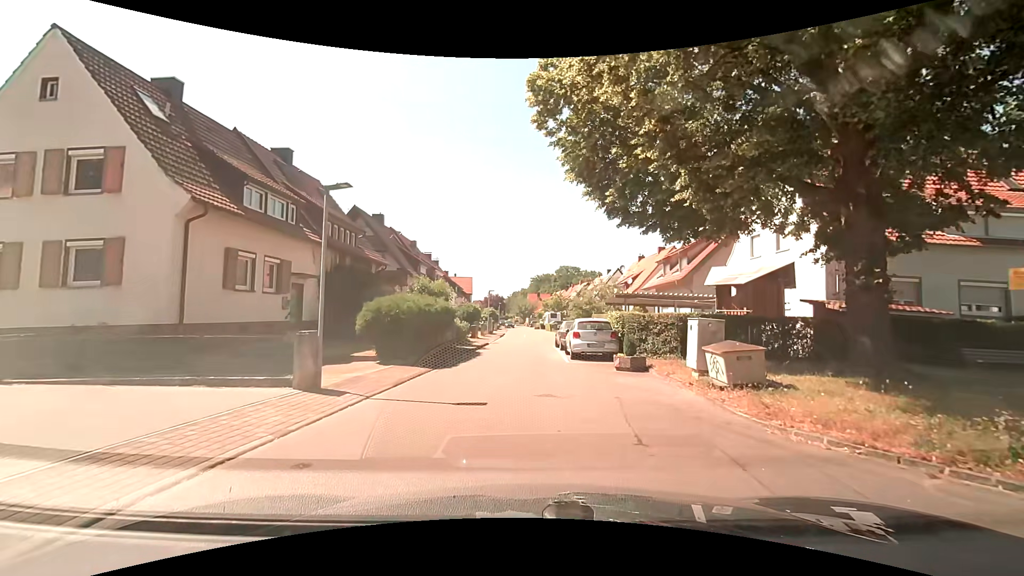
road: tertiary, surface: asphalt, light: Day
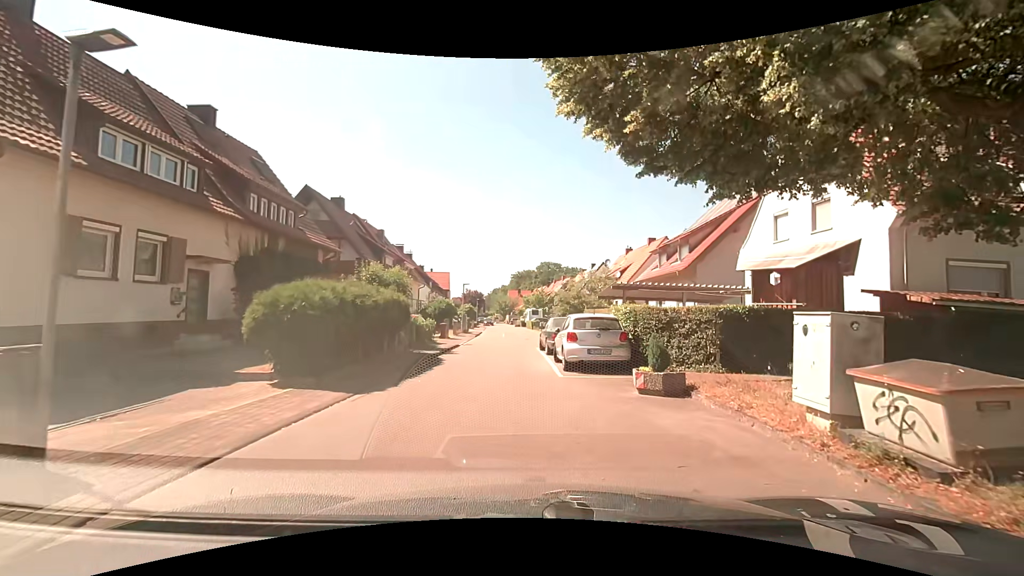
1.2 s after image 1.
(0.0, +5.0) m; +2°
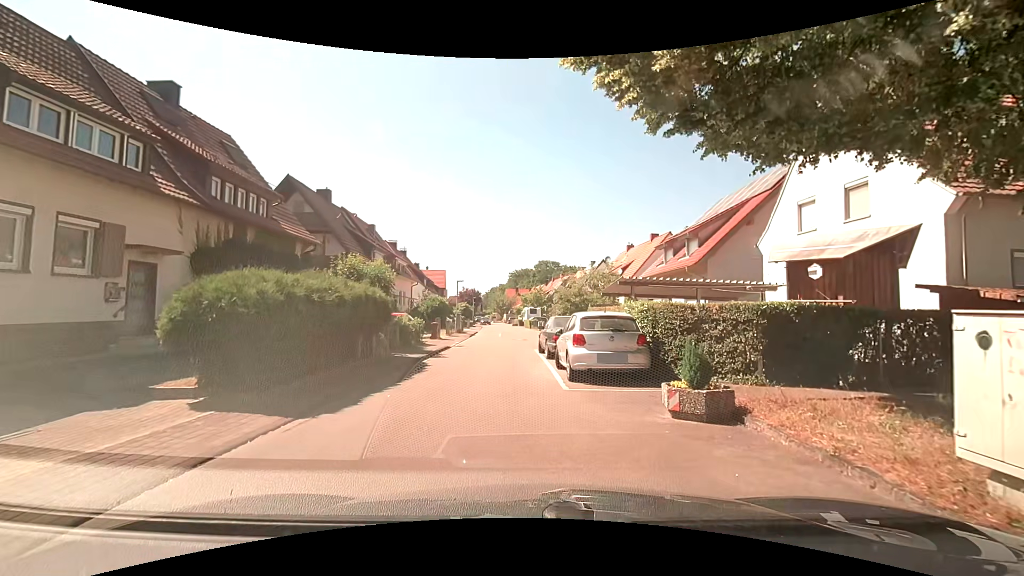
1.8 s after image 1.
(0.0, +2.1) m; 0°
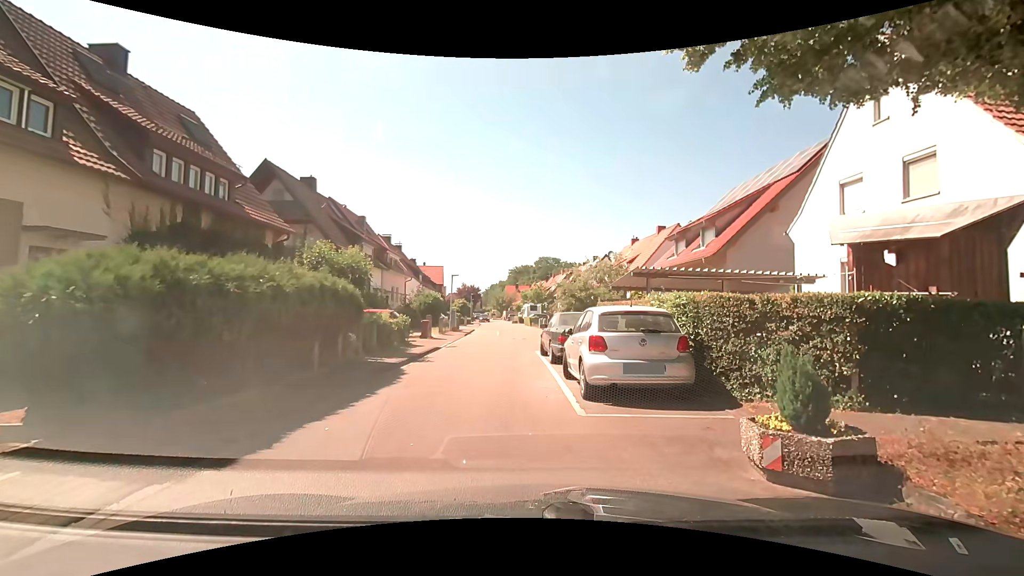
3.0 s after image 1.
(0.0, +2.5) m; +1°
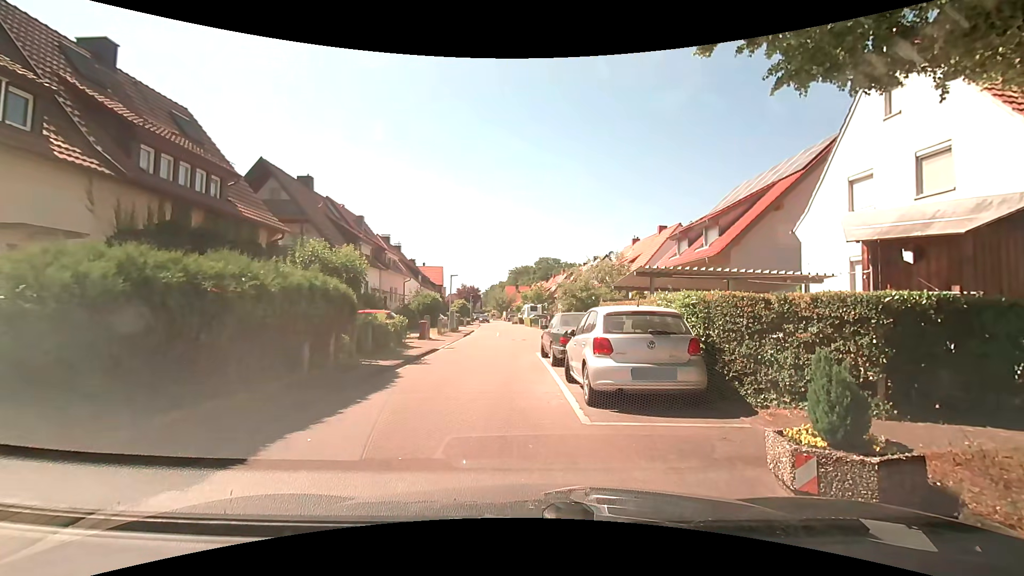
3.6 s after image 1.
(0.0, +0.4) m; 0°
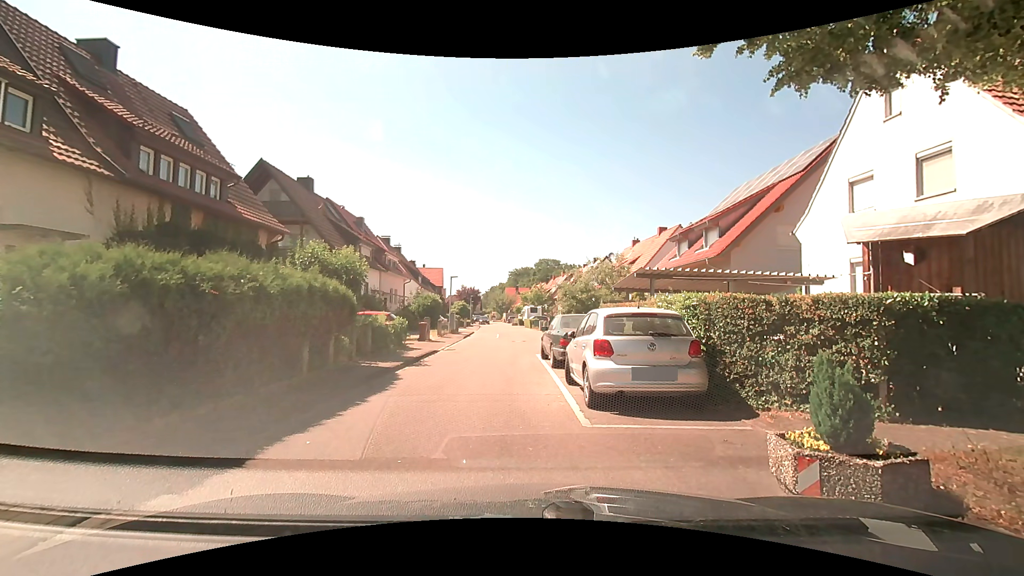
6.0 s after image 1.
(0.0, +0.1) m; 0°
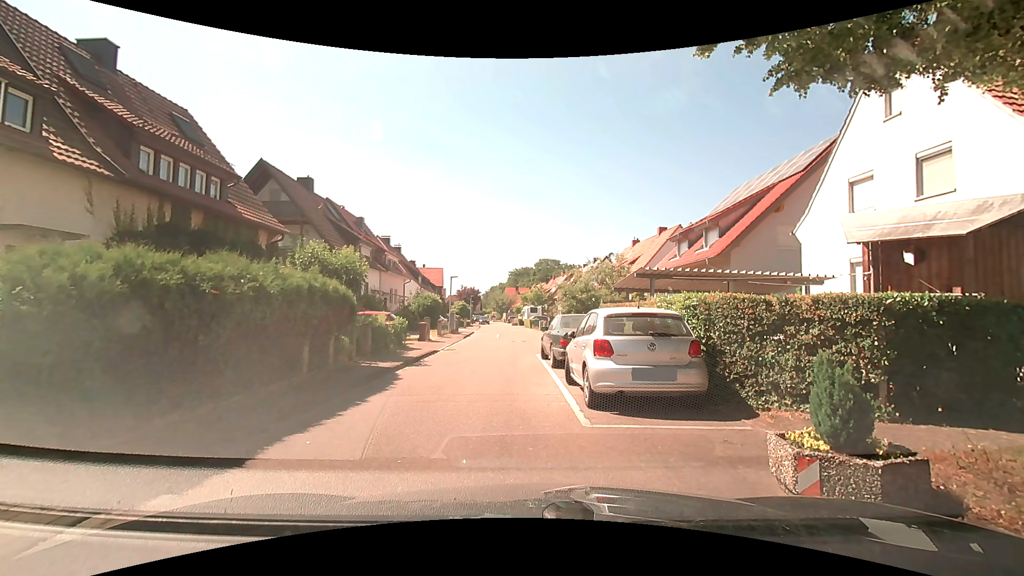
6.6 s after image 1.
(0.0, 0.0) m; 0°
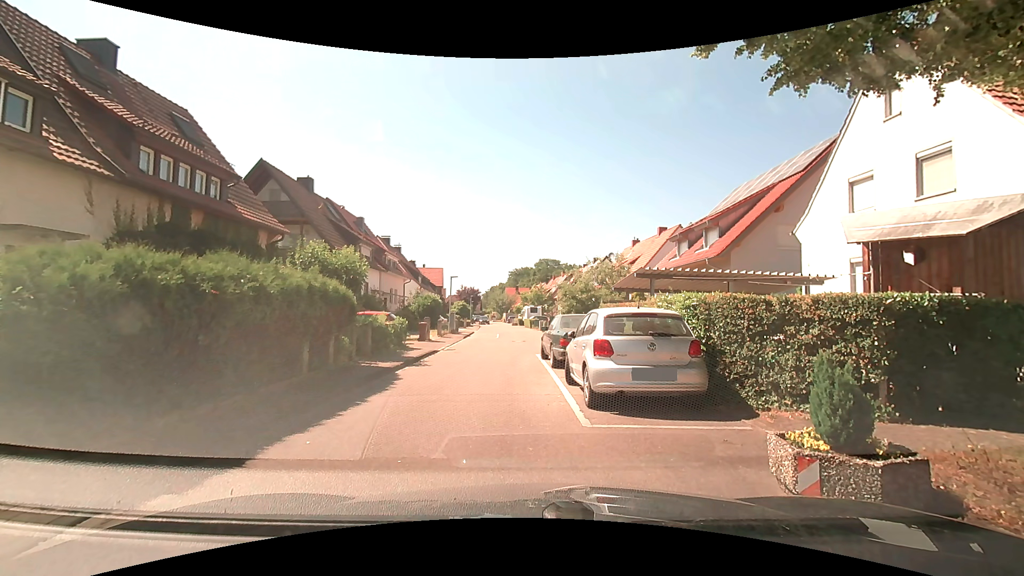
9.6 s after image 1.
(0.0, 0.0) m; 0°
